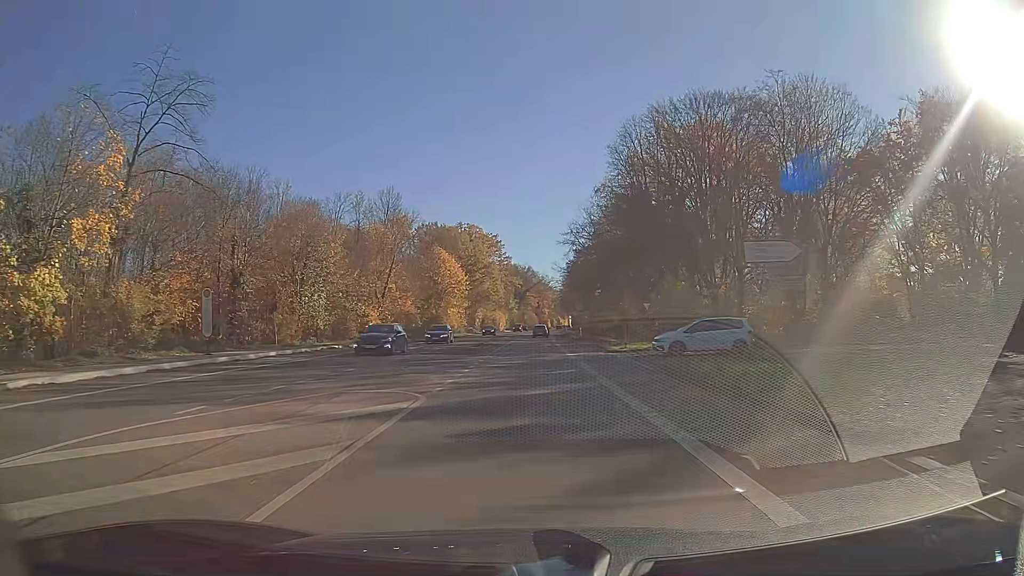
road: secondary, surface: asphalt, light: Day
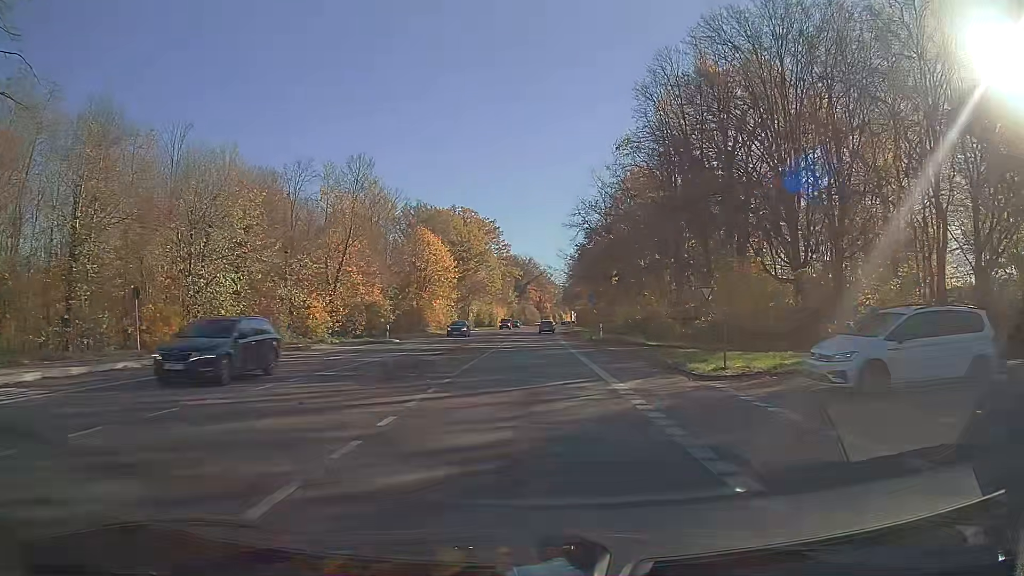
(0.0, +16.8) m; 0°
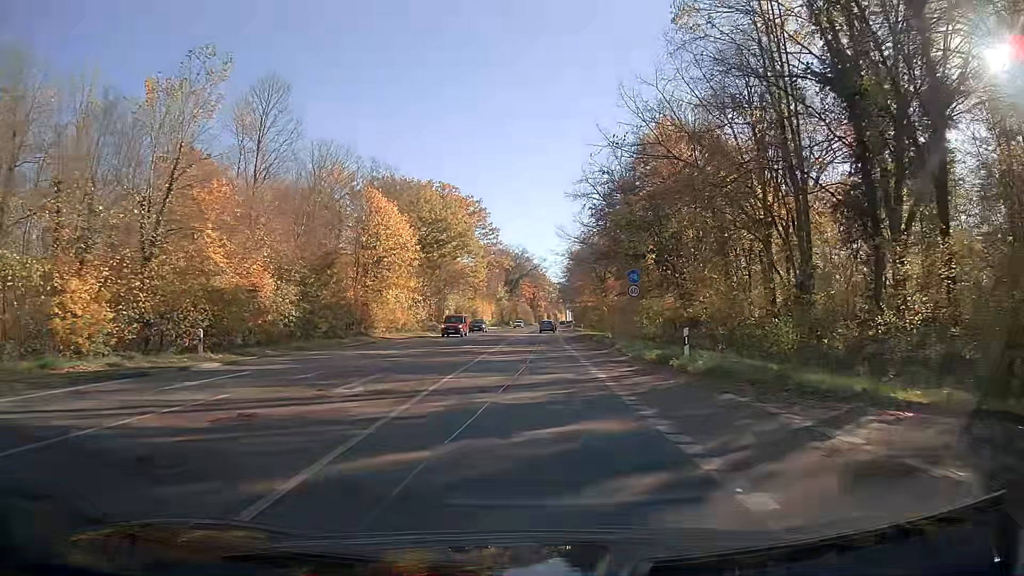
(0.0, +25.5) m; 0°
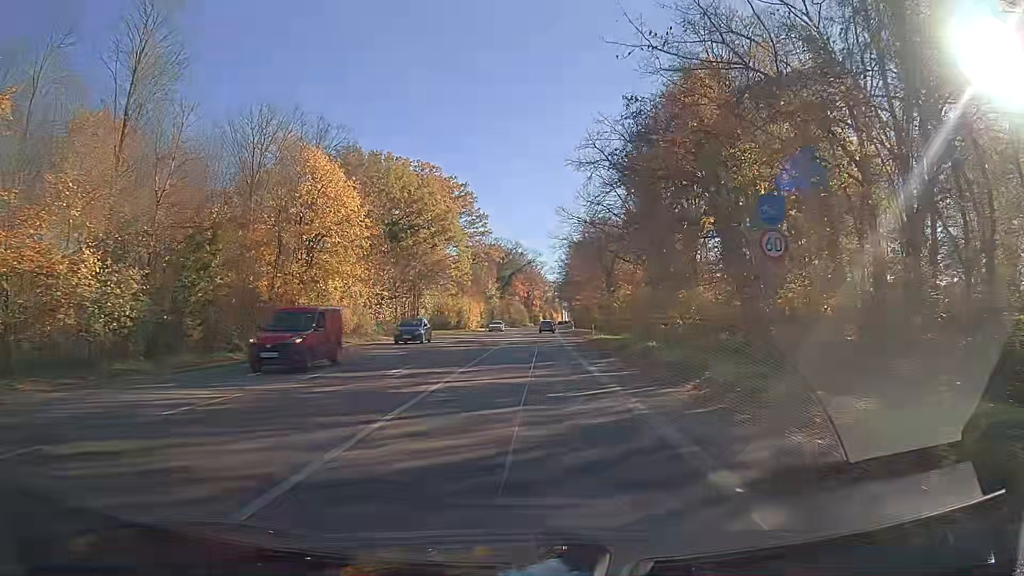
(+0.1, +17.0) m; 0°
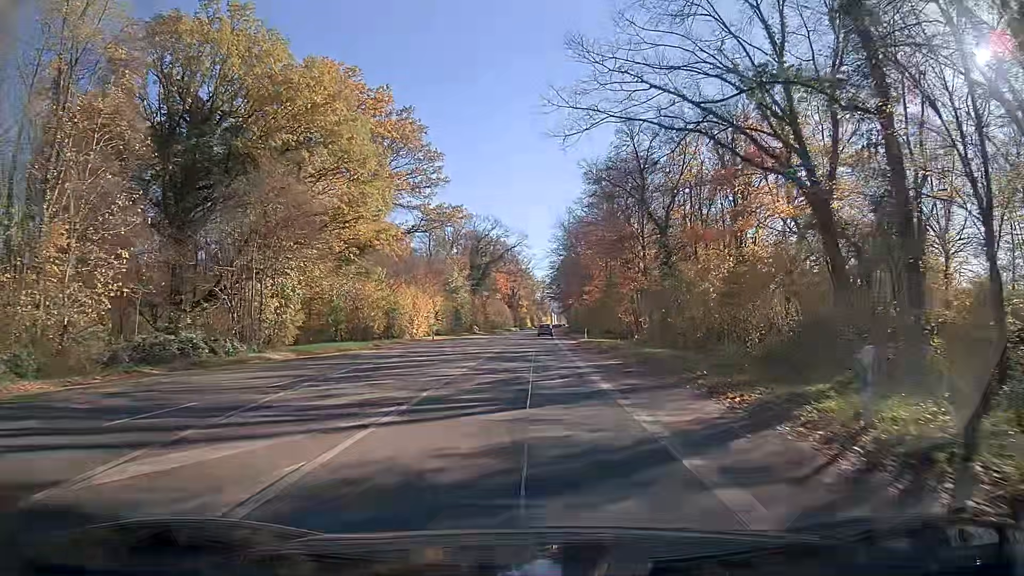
(+0.3, +42.8) m; +1°
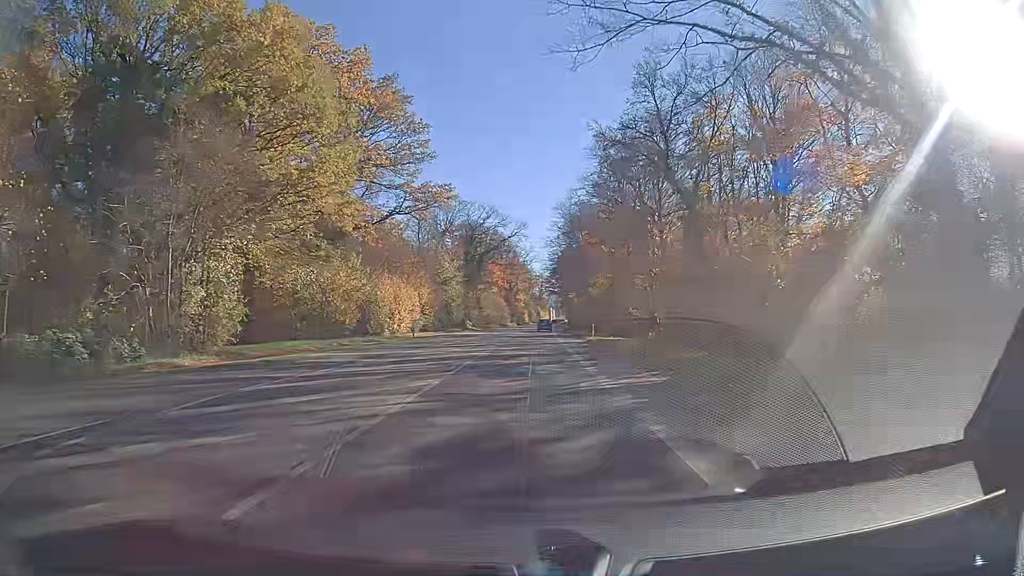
(0.0, +8.6) m; 0°
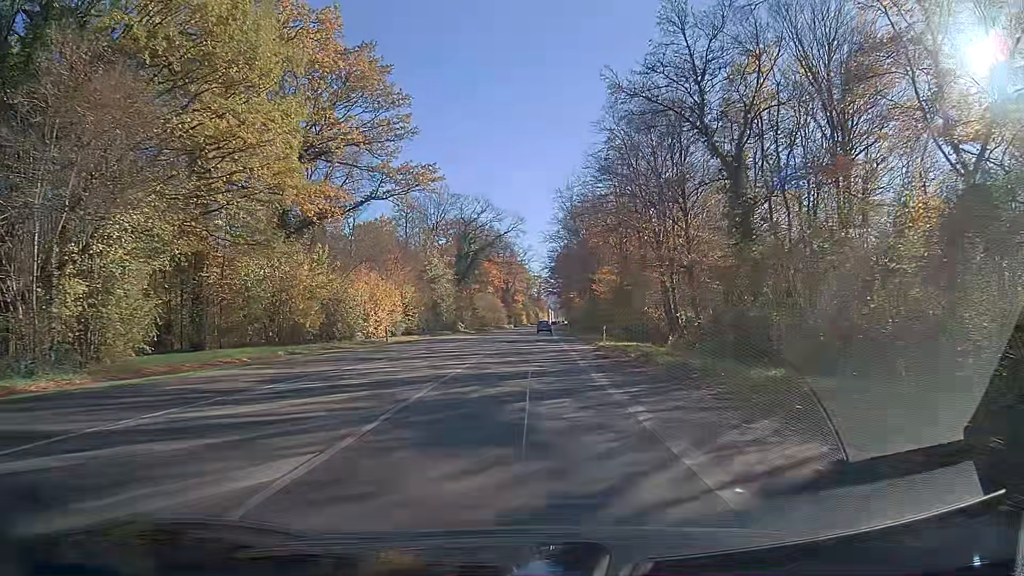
(0.0, +8.6) m; +1°
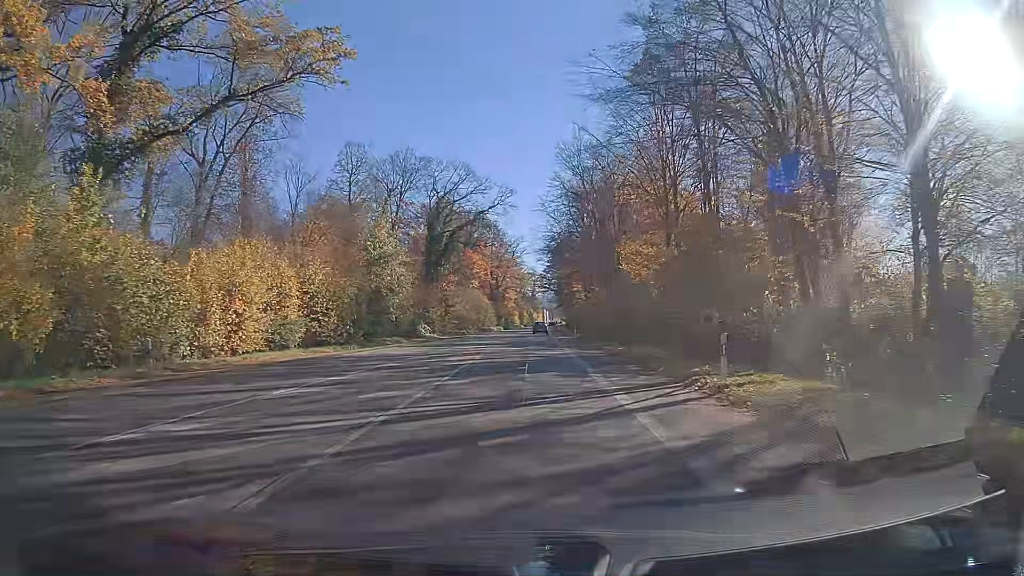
(-0.1, +25.9) m; 0°
(0, +10) (0, +20) (0, +30) (+1, +40) (+1, +50) (+1, +60) (+1, +70) (+2, +80) (+2, +90) (+2, +100) m
